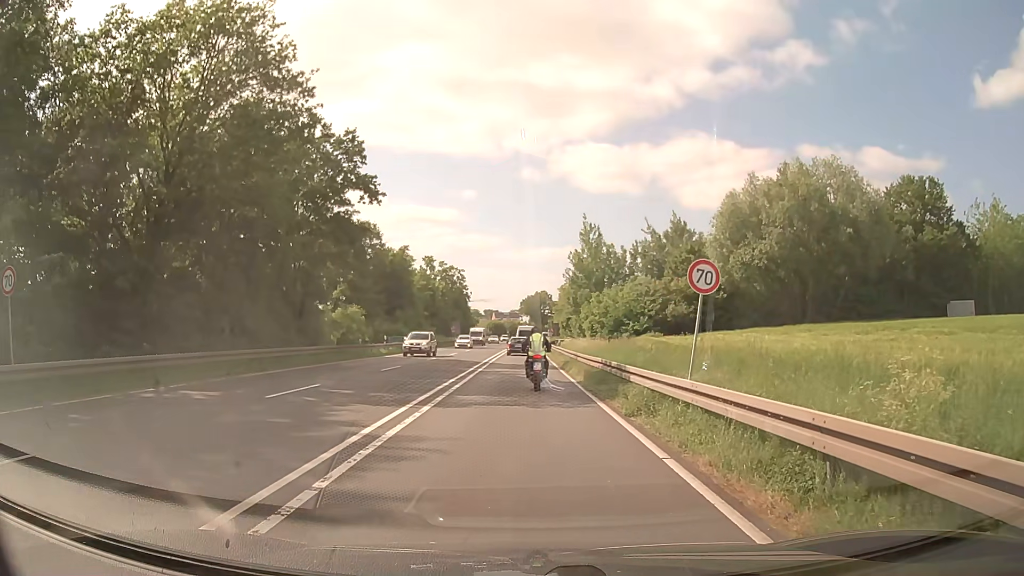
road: primary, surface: asphalt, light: Day
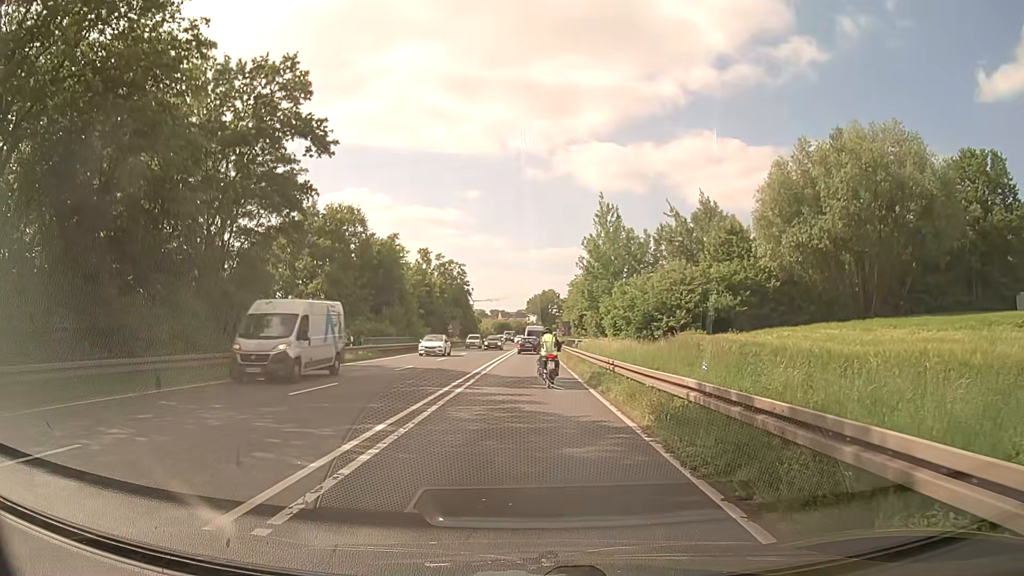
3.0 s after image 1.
(-0.1, +11.1) m; 0°
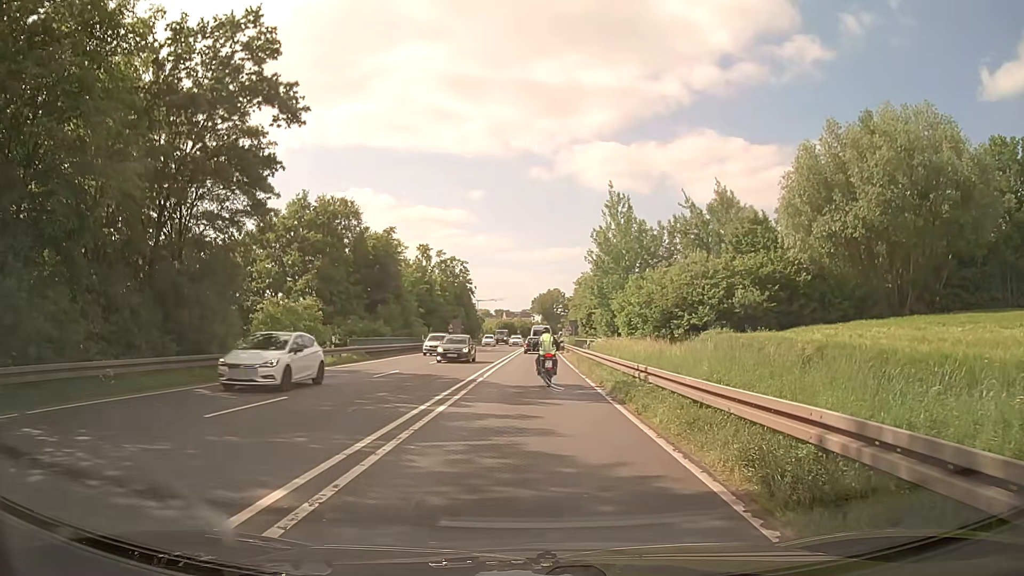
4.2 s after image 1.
(-0.1, +4.6) m; 0°
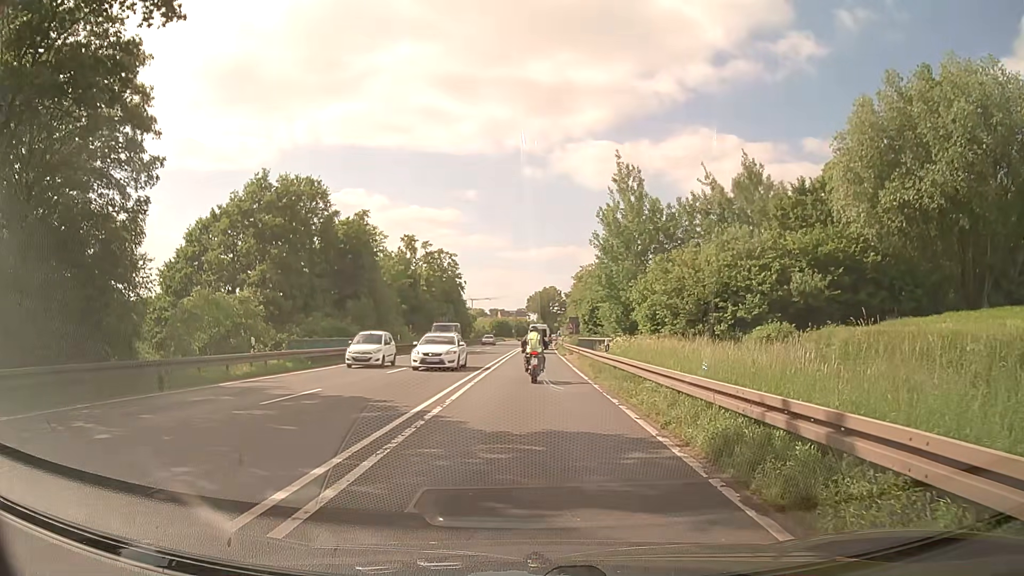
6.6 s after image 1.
(-0.2, +9.7) m; -1°
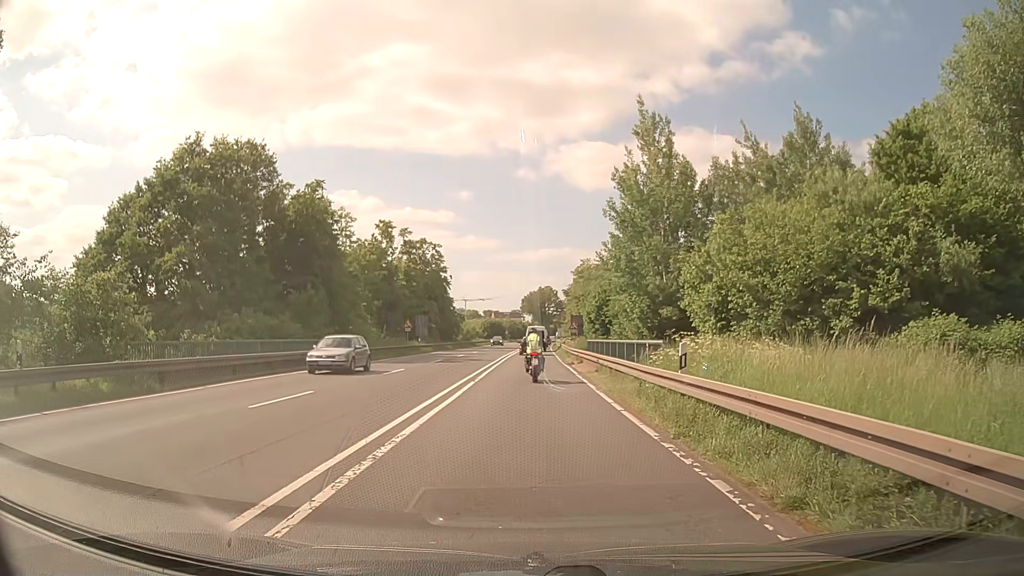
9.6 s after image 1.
(0.0, +12.5) m; 0°
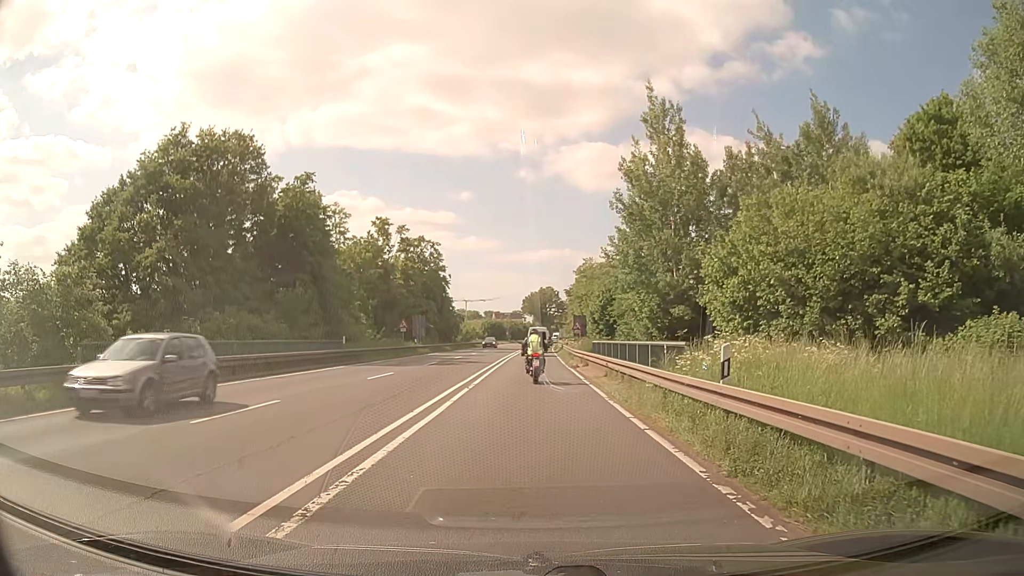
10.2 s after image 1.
(0.0, +2.5) m; 0°
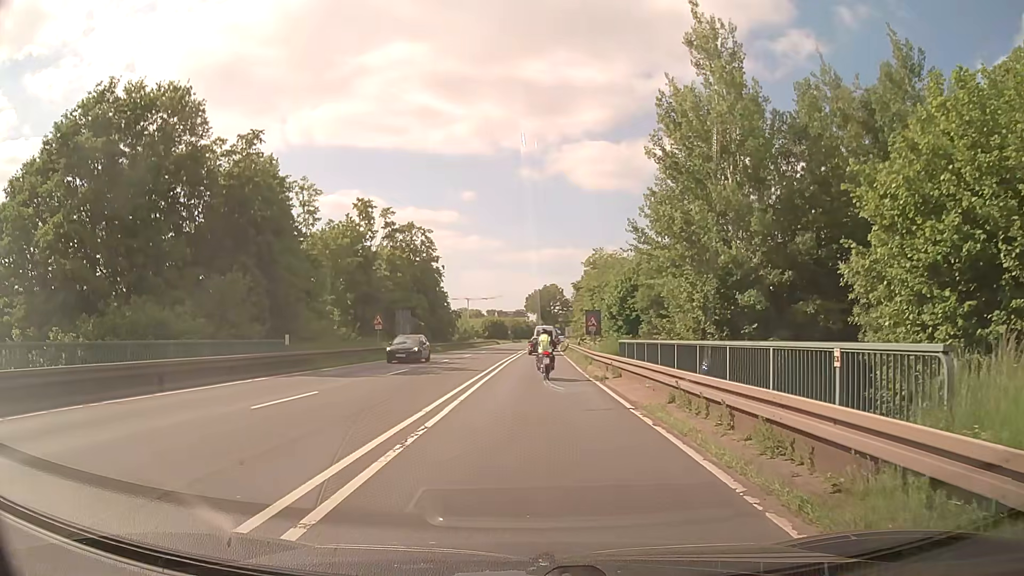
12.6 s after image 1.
(0.0, +10.0) m; 0°
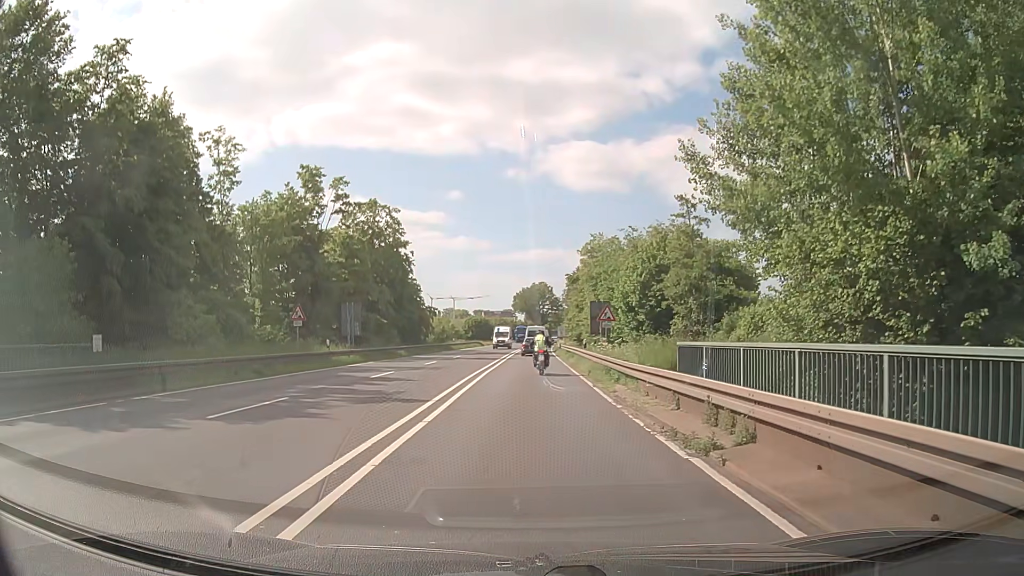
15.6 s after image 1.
(+0.1, +13.5) m; +1°
(0, +10) (0, +20) (0, +30) (+1, +40) (+1, +50) (+1, +60) (+1, +70) (+1, +80) (+1, +90) (+2, +100) m
